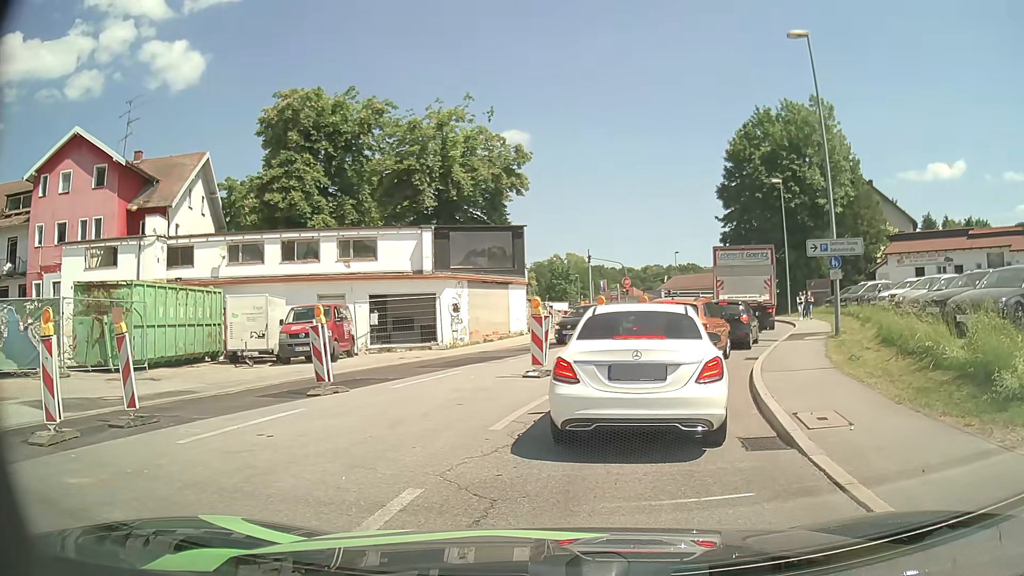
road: tertiary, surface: asphalt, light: Day
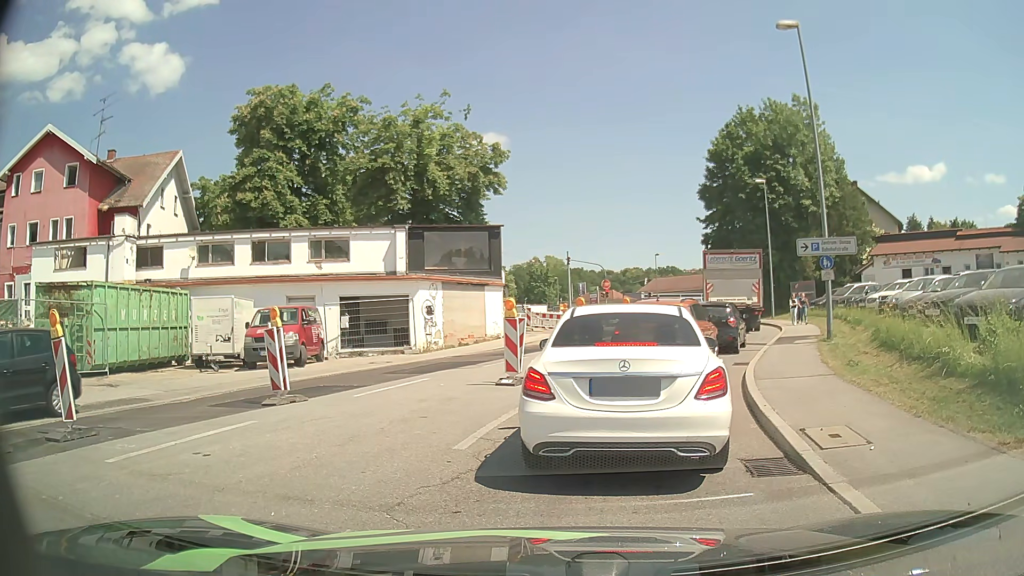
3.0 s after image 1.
(0.0, +1.1) m; 0°
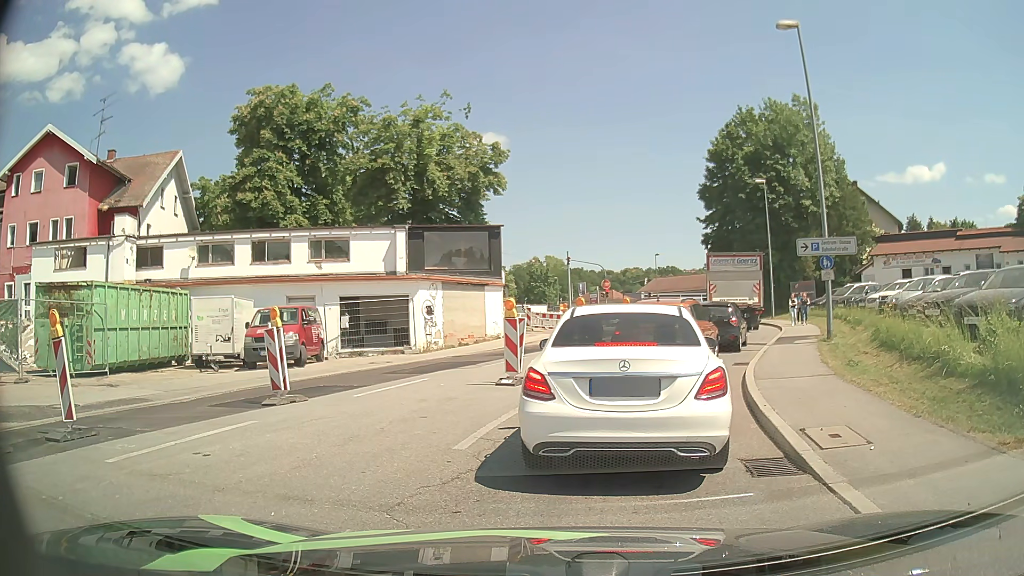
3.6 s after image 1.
(0.0, 0.0) m; 0°
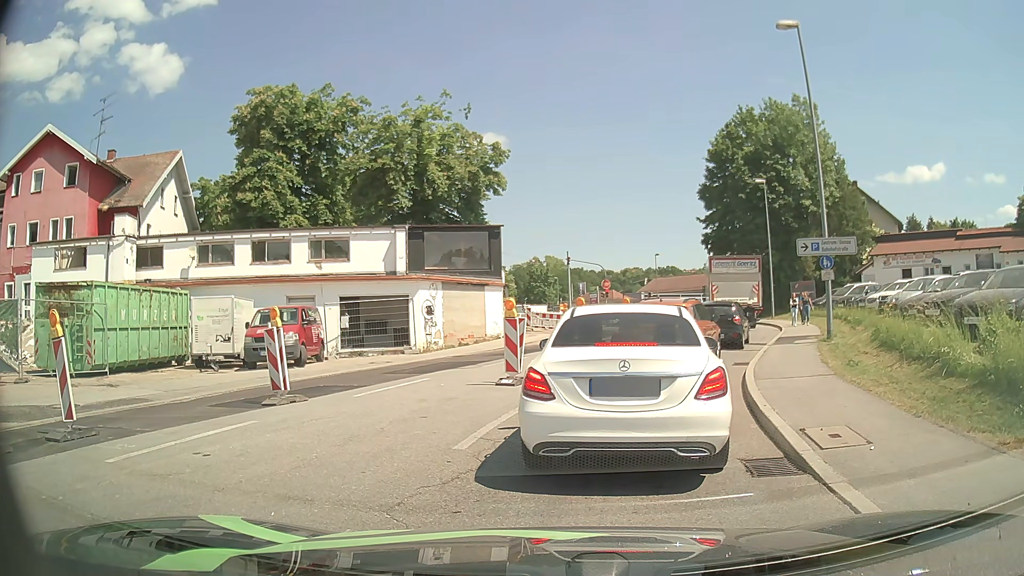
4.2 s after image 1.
(0.0, 0.0) m; 0°
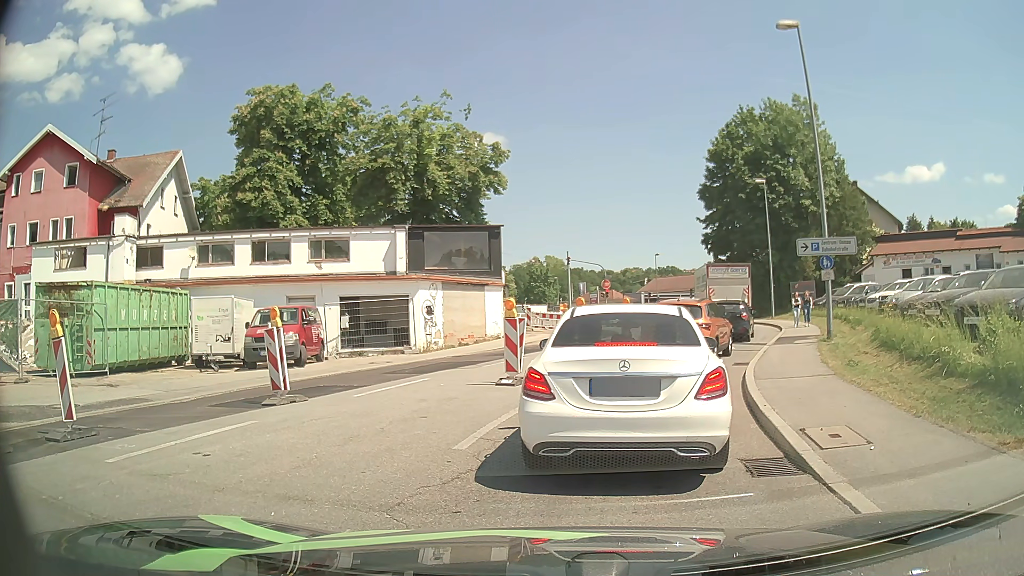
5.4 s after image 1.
(0.0, 0.0) m; 0°
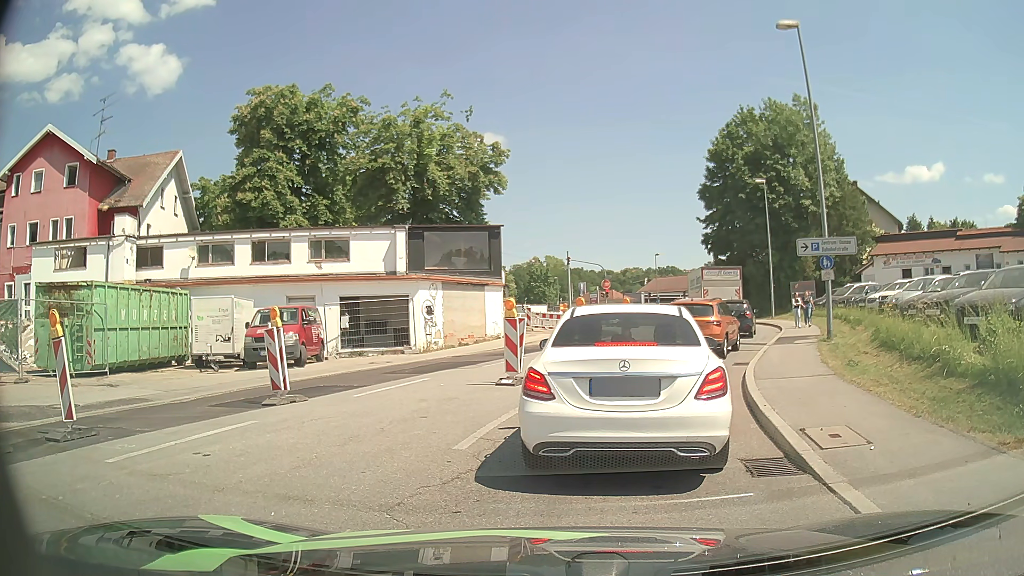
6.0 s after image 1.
(0.0, 0.0) m; 0°
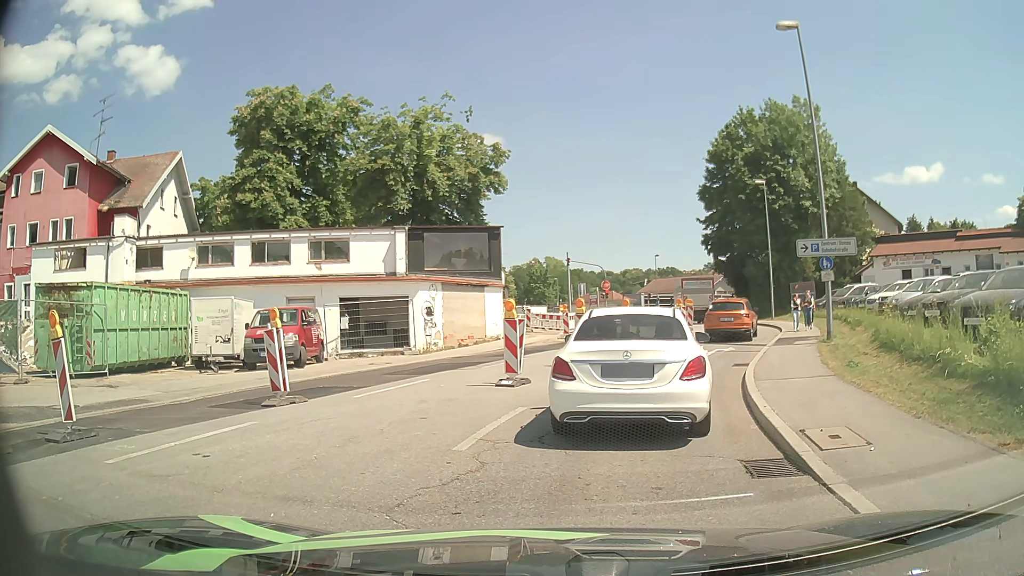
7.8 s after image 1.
(0.0, 0.0) m; 0°
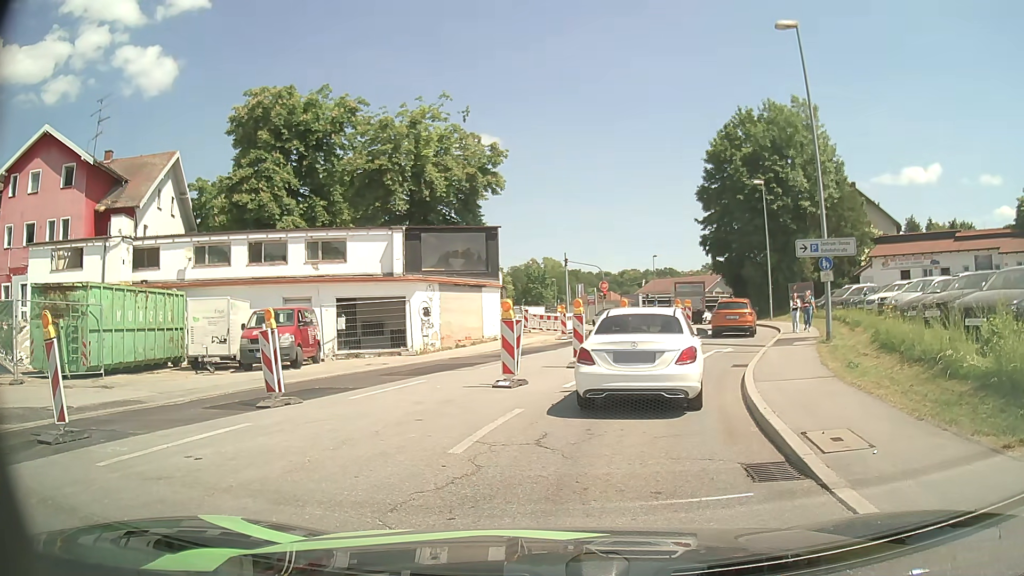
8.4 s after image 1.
(0.0, +0.1) m; 0°
(+1, +10) (+4, +19) (+8, +29) (+12, +38) (+11, +48) (+8, +57) (+4, +66) (-3, +73) (-13, +77) (-22, +76) m
